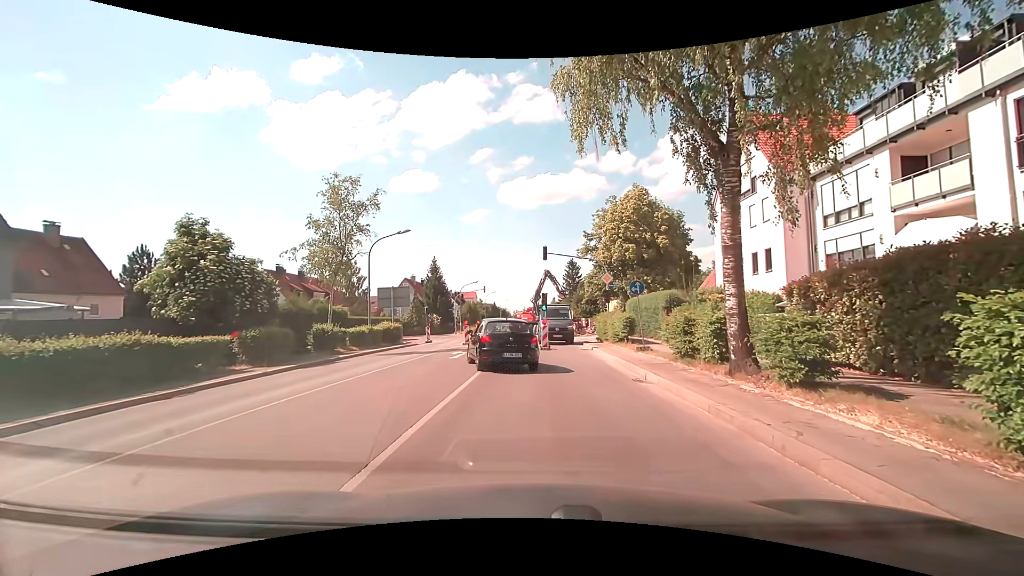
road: secondary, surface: asphalt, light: Day
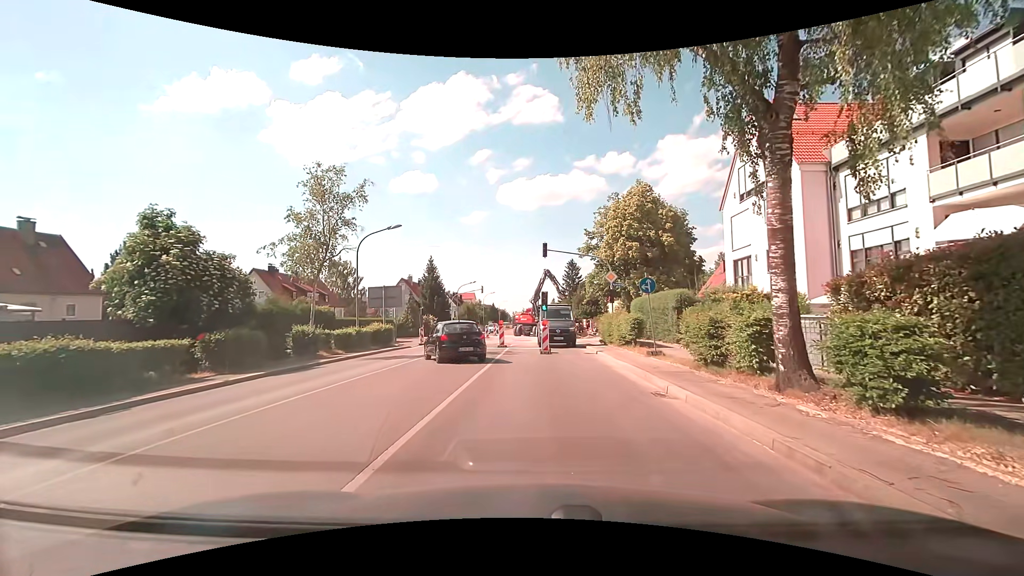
(0.0, +2.2) m; -1°
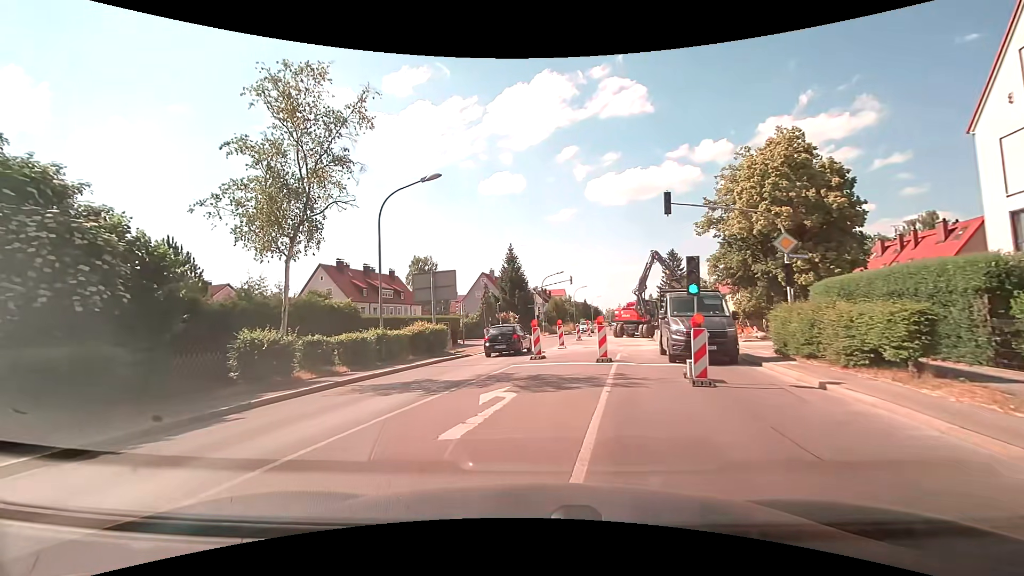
(-0.6, +11.2) m; -12°
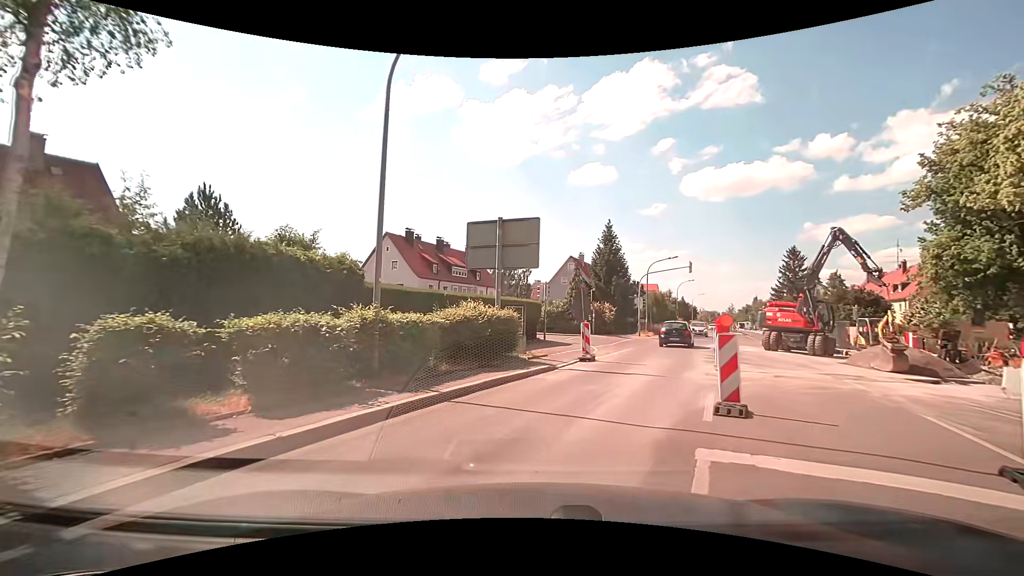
(-1.1, +10.9) m; -10°
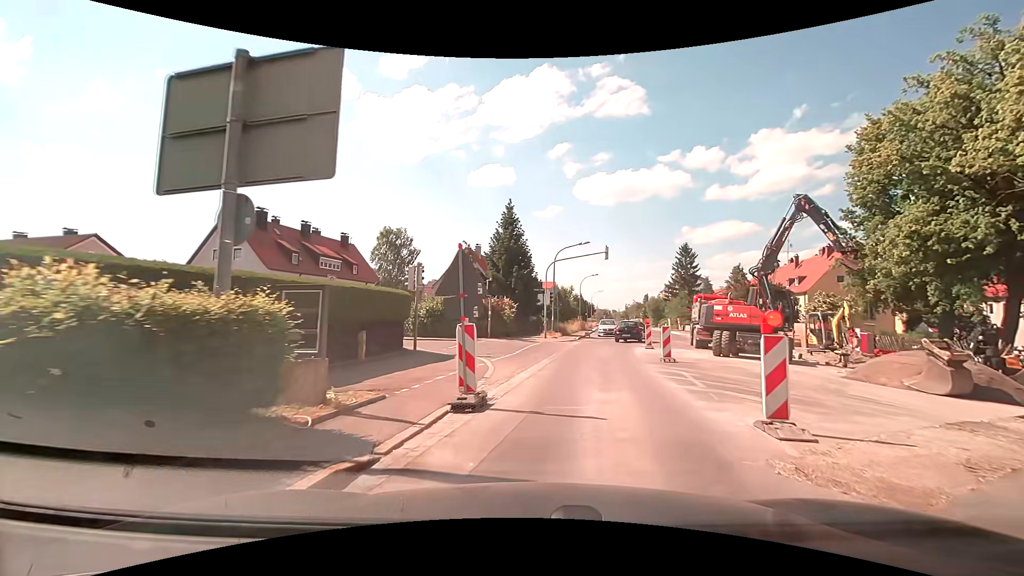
(+1.1, +9.2) m; +13°
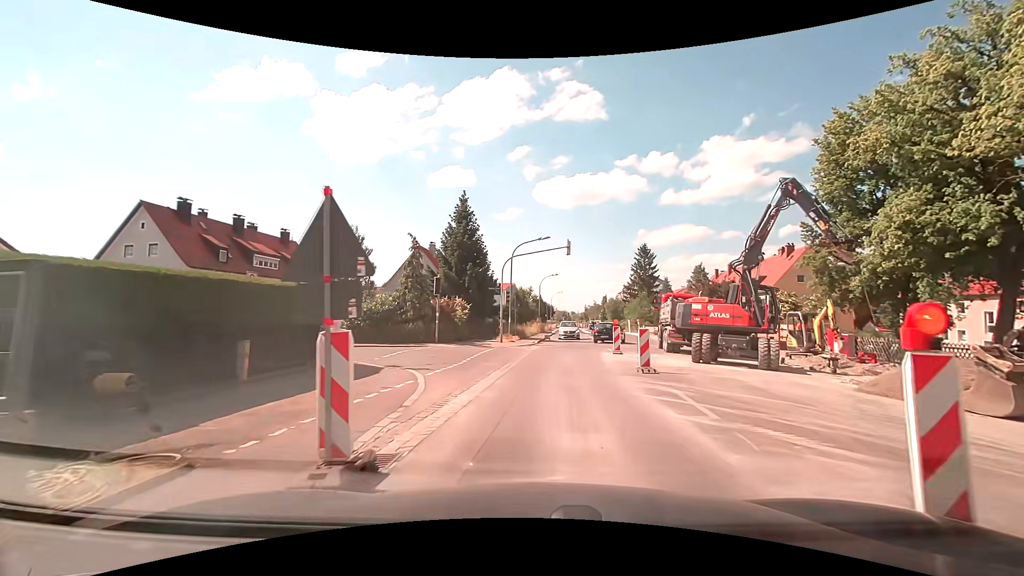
(+0.2, +3.4) m; +4°
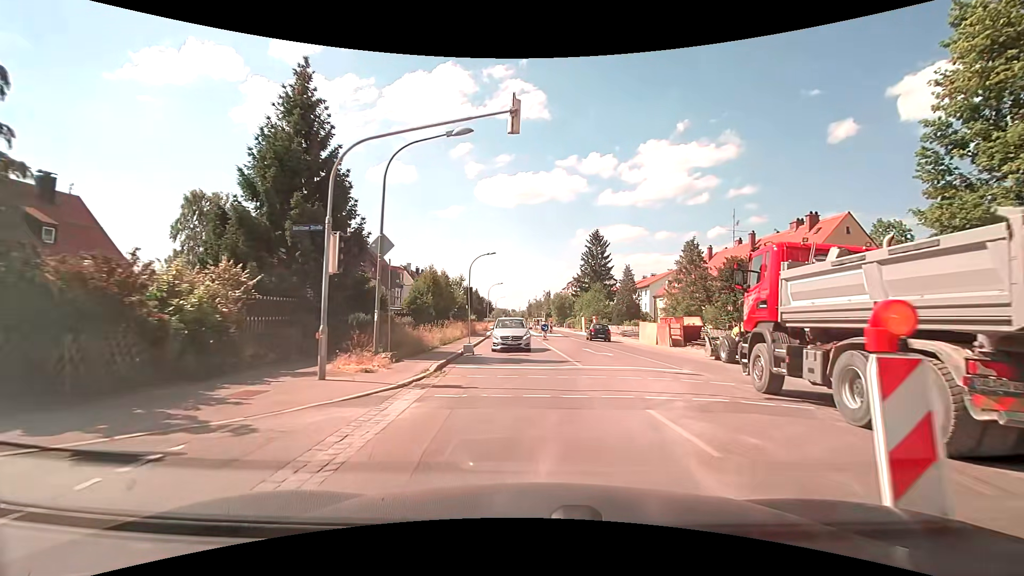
(+1.1, +19.6) m; +7°
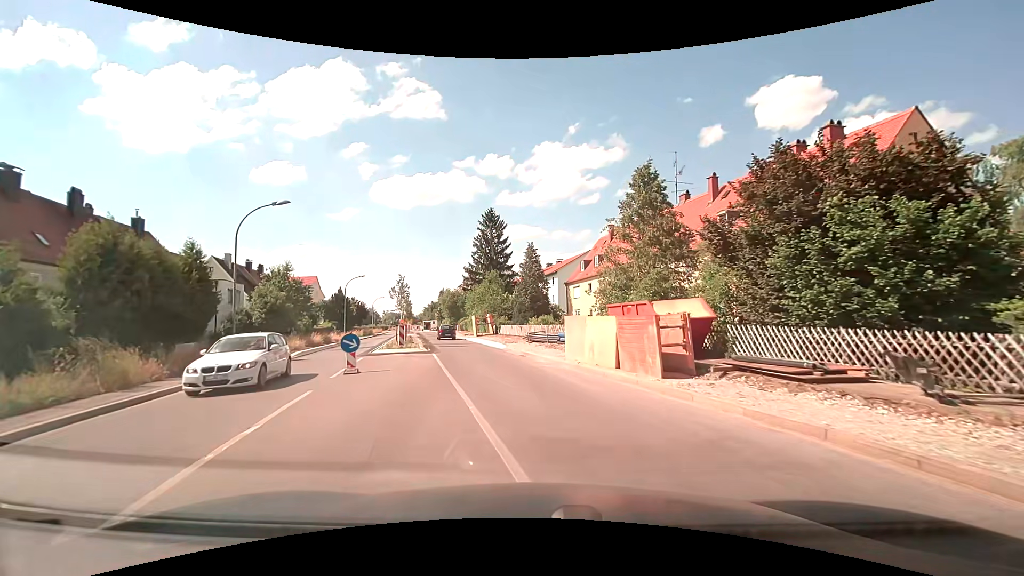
(+2.9, +21.3) m; +11°
(0, +10) (-2, +20) (-4, +30) (-6, +39) (-9, +49) (-11, +59) (-13, +68) (-16, +78) (-18, +88) (-21, +98) m
